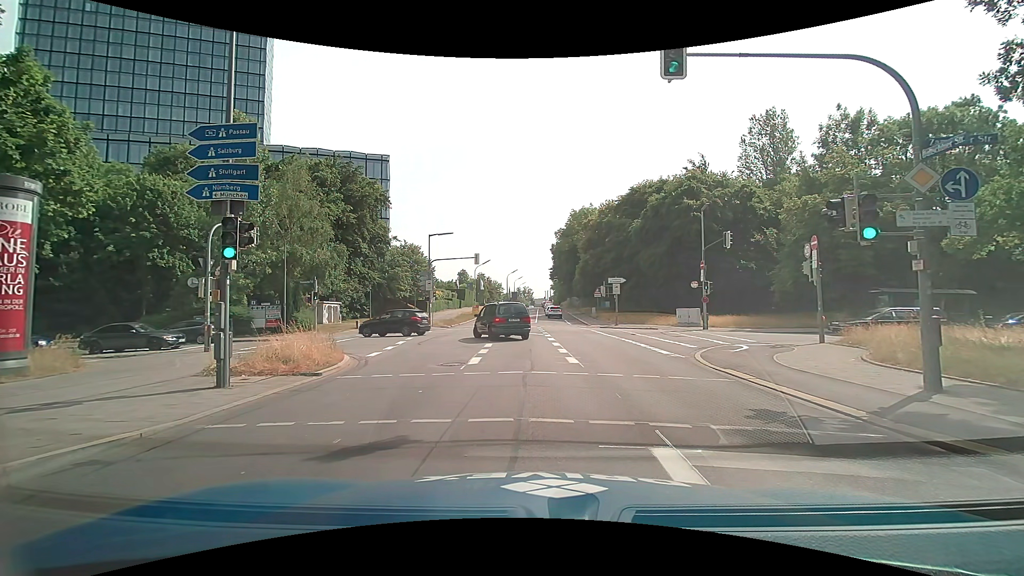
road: secondary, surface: asphalt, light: Day
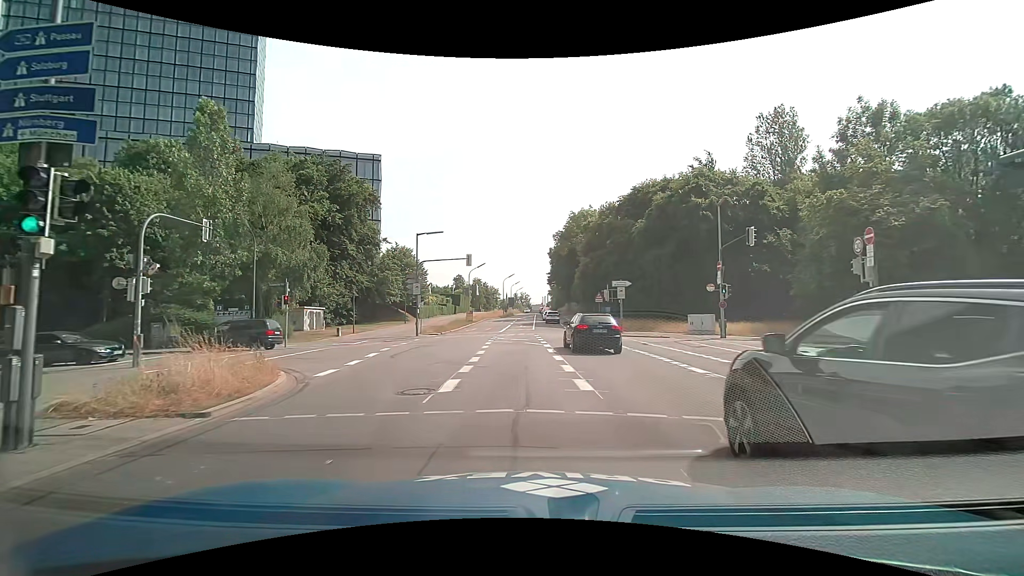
(+0.1, +4.0) m; +1°
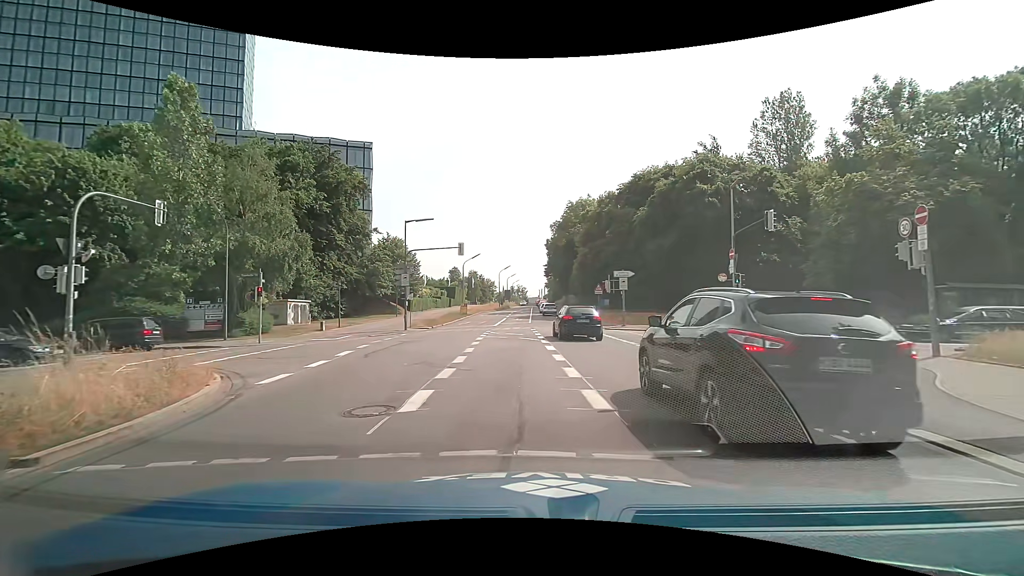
(0.0, +2.4) m; +1°
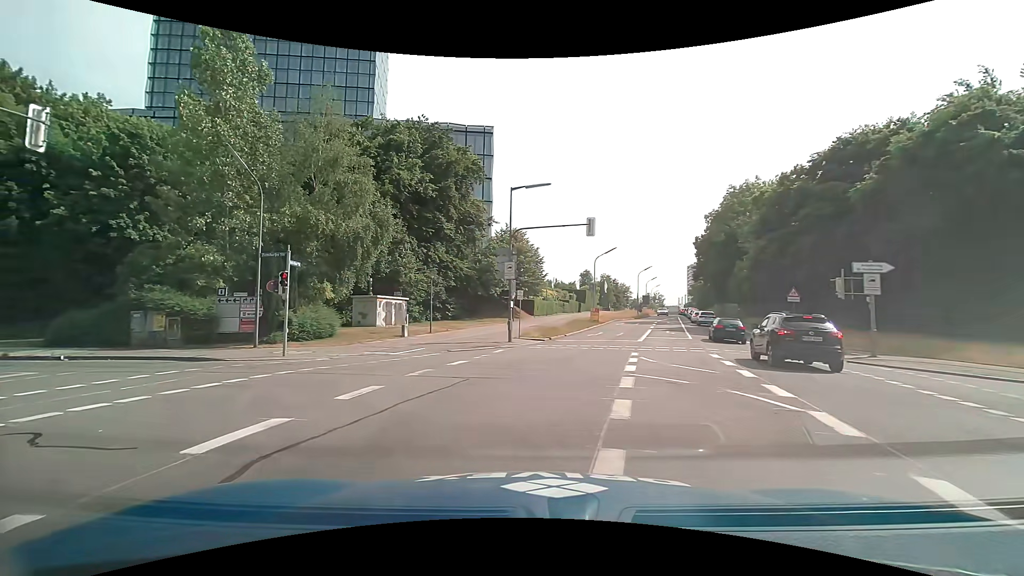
(-1.3, +12.2) m; -15°
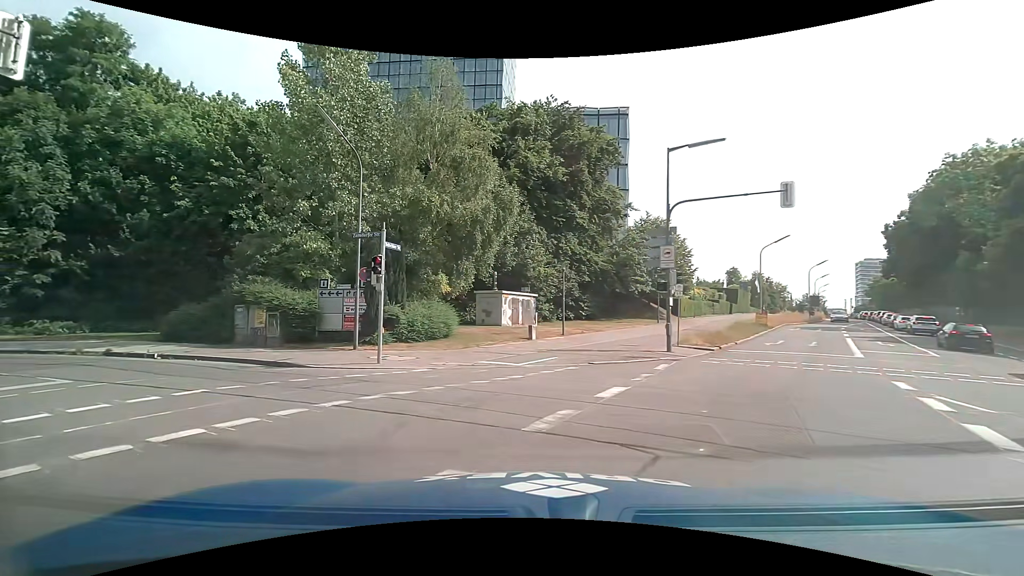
(-0.8, +5.5) m; -15°
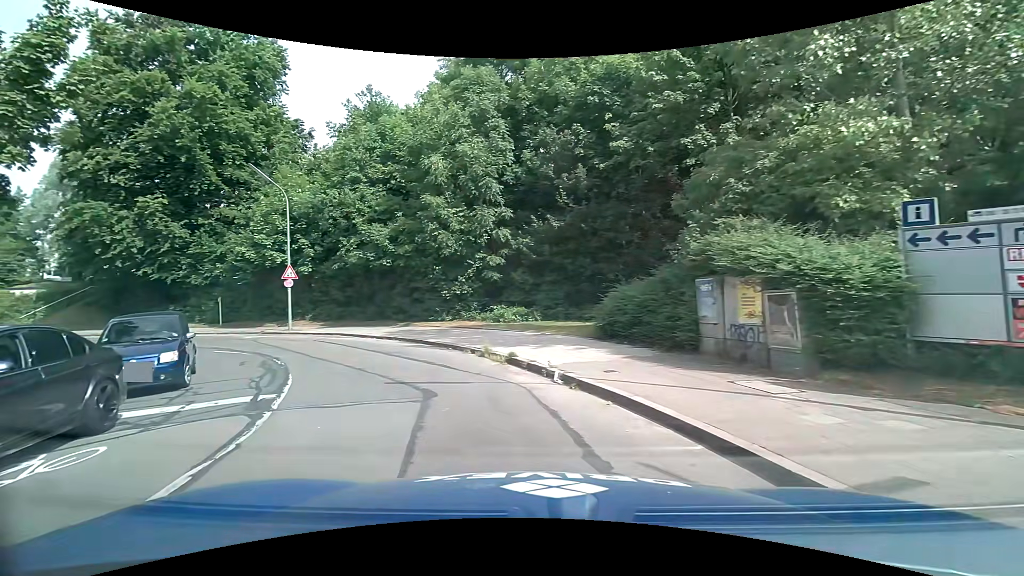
(-4.6, +11.3) m; -52°
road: tertiary
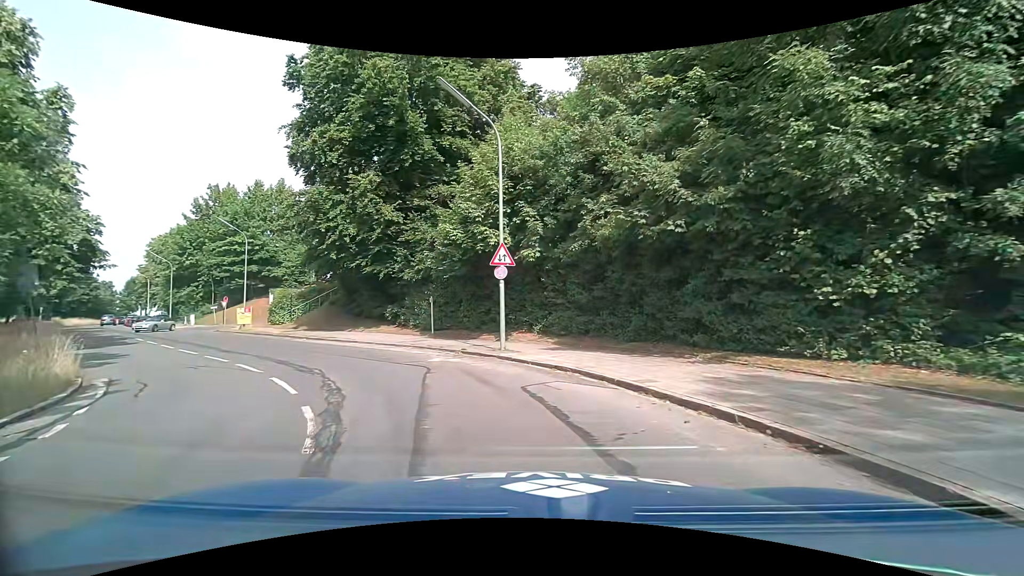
(-3.6, +12.4) m; -27°
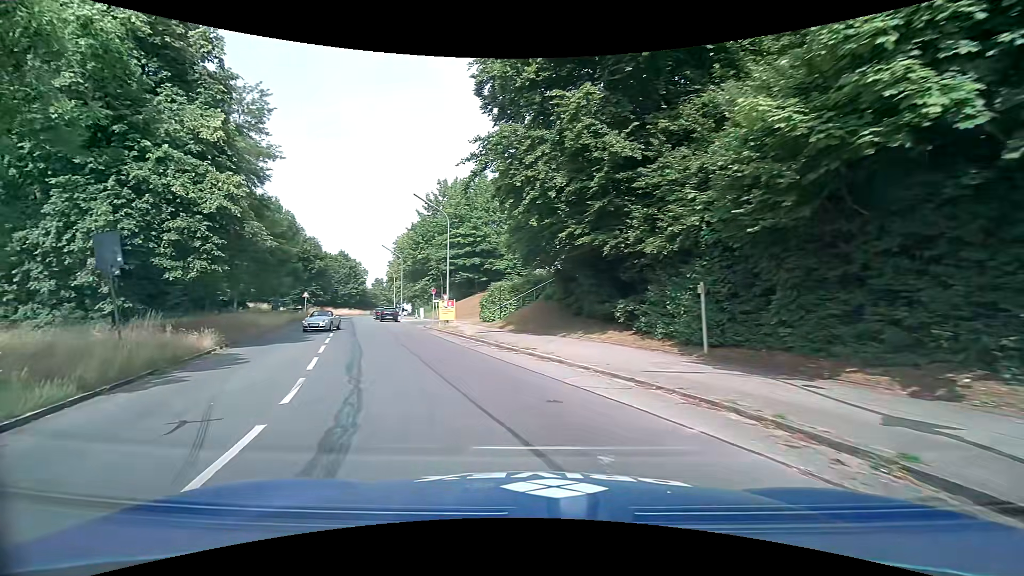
(-2.4, +11.1) m; -26°
